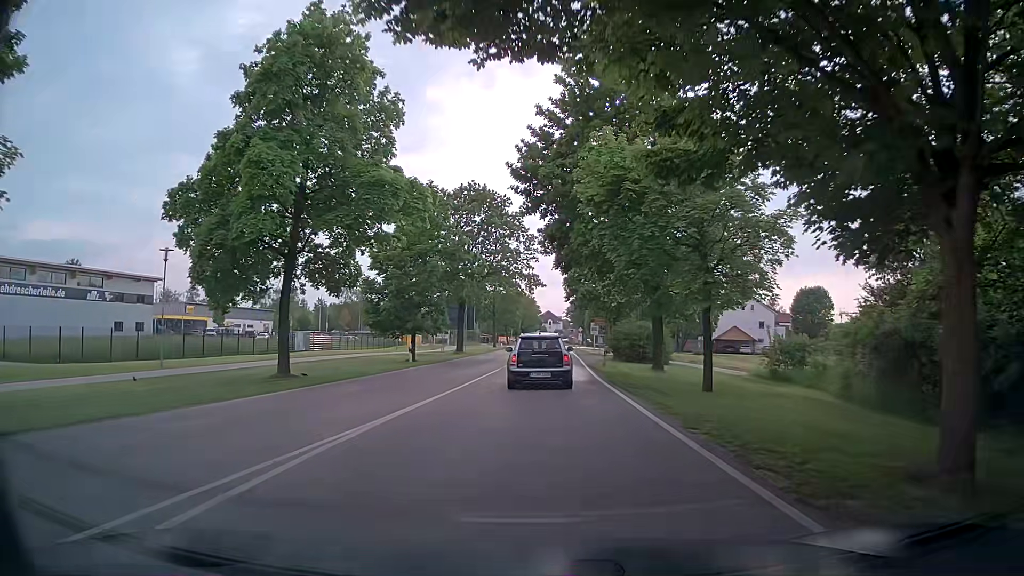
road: tertiary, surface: asphalt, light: Day
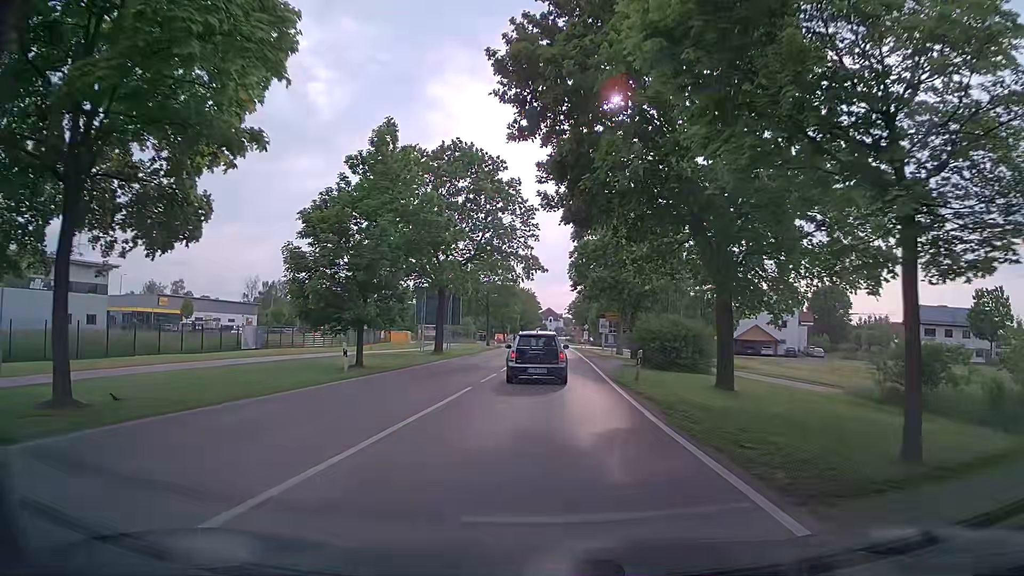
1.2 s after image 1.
(0.0, +10.9) m; 0°
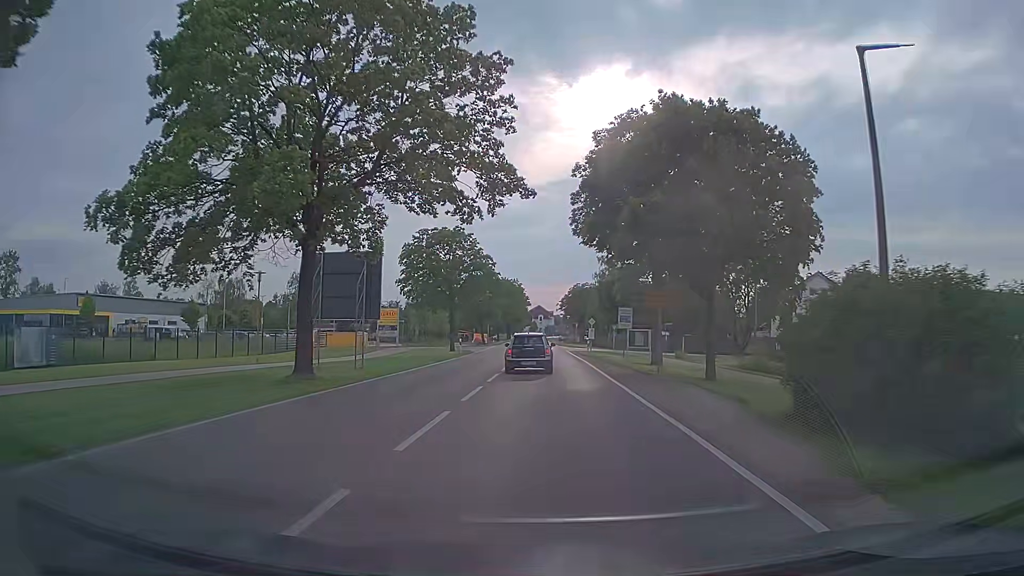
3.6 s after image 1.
(+0.1, +23.0) m; +1°
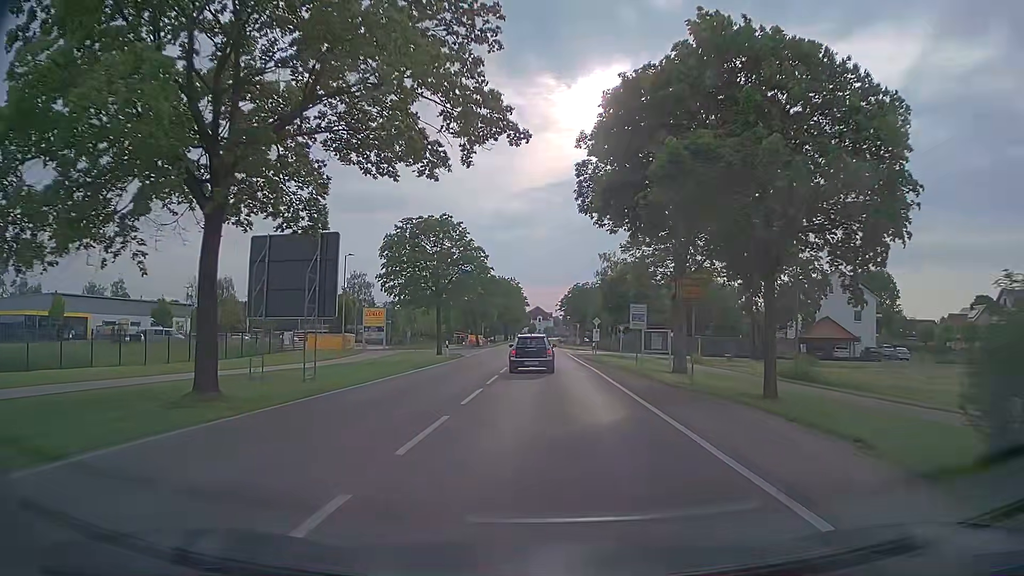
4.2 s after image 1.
(0.0, +6.1) m; 0°
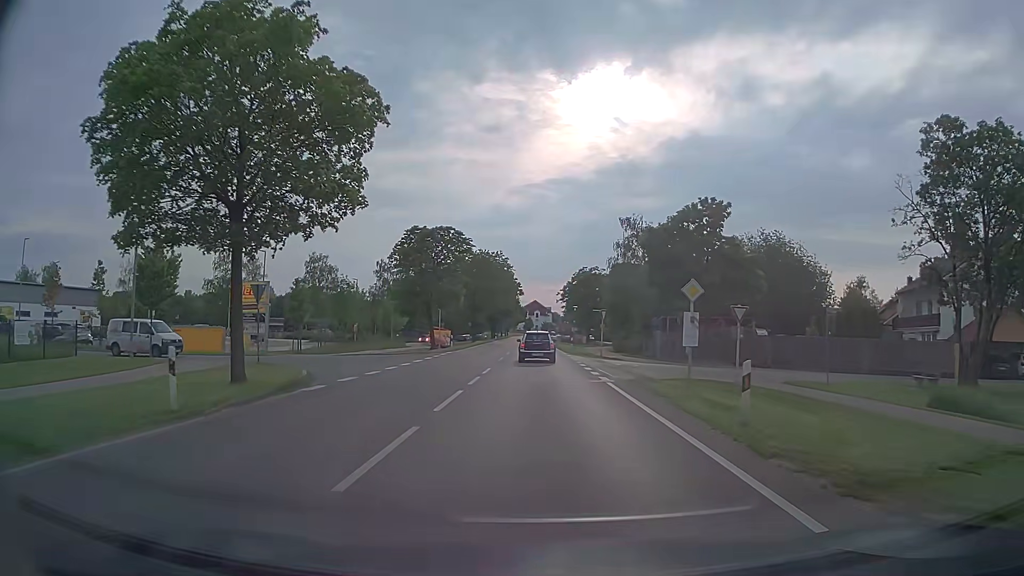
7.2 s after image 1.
(-0.2, +32.0) m; 0°
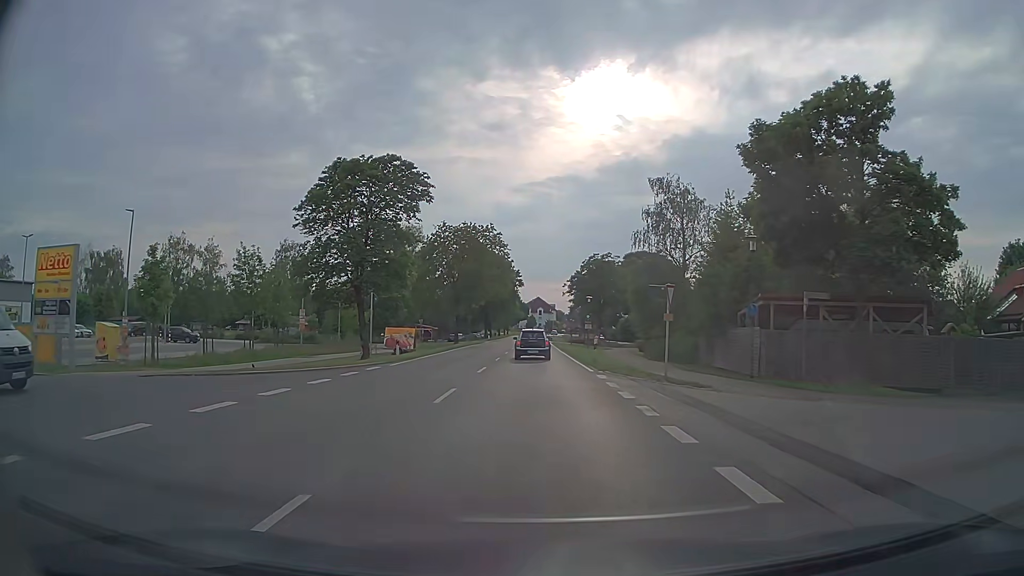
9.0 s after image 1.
(-0.1, +20.1) m; 0°
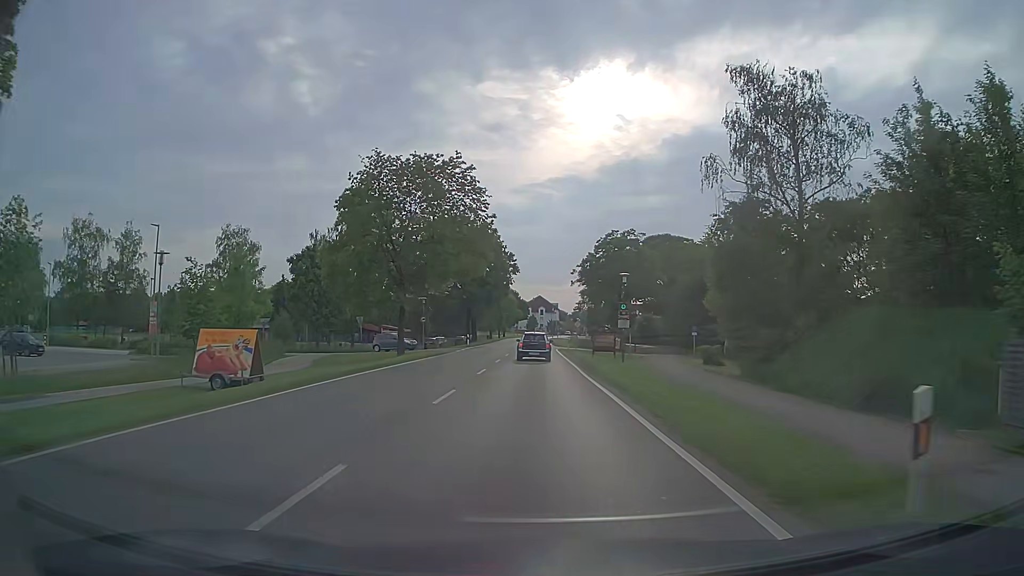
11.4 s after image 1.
(-0.4, +26.7) m; 0°
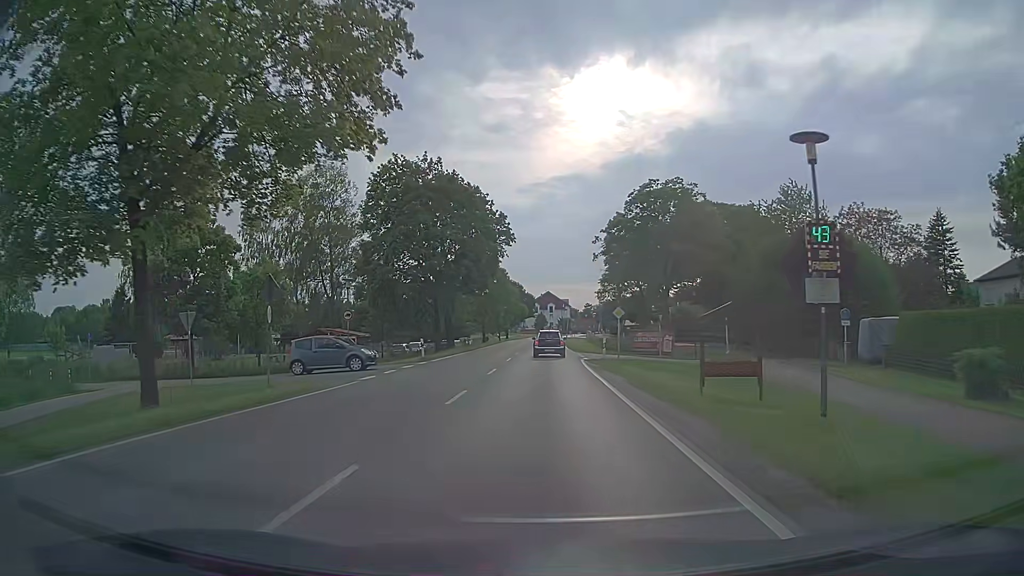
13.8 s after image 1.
(-0.3, +26.8) m; -1°
(0, +10) (0, +20) (0, +30) (0, +40) (0, +50) (0, +60) (0, +70) (+1, +80) (+1, +90) (+1, +100) m
